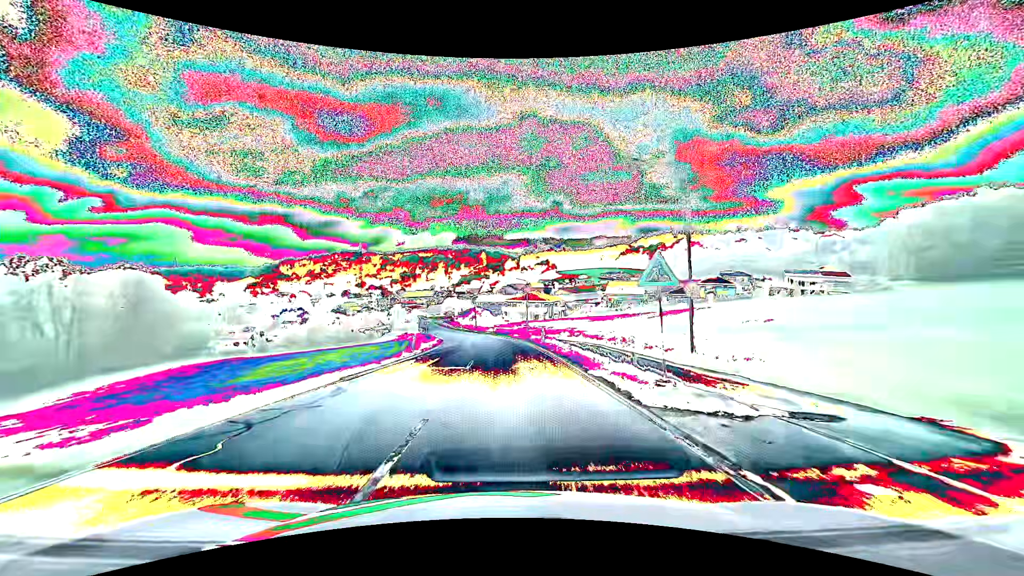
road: secondary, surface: asphalt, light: Day
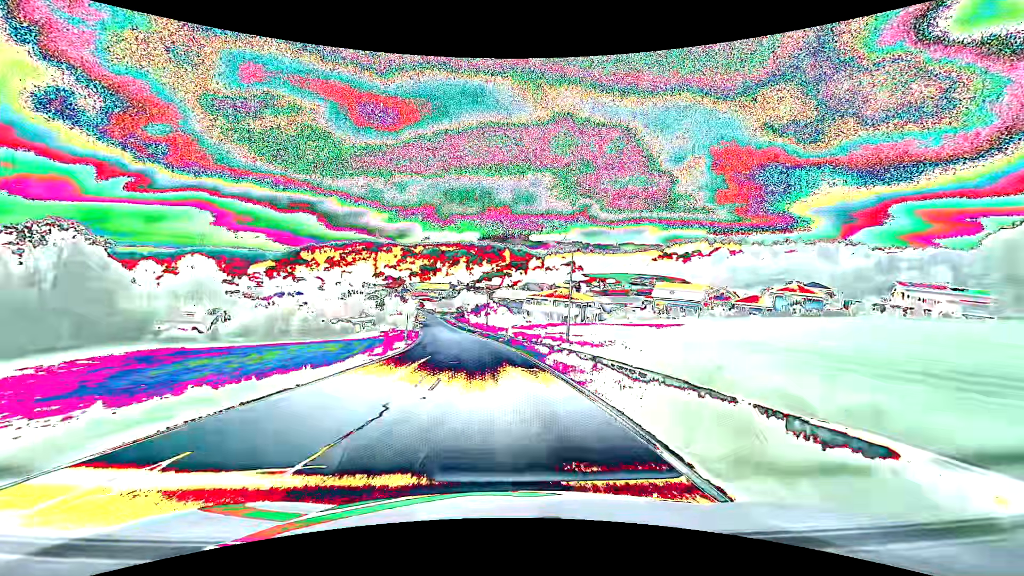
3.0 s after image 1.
(-0.2, +29.8) m; -2°
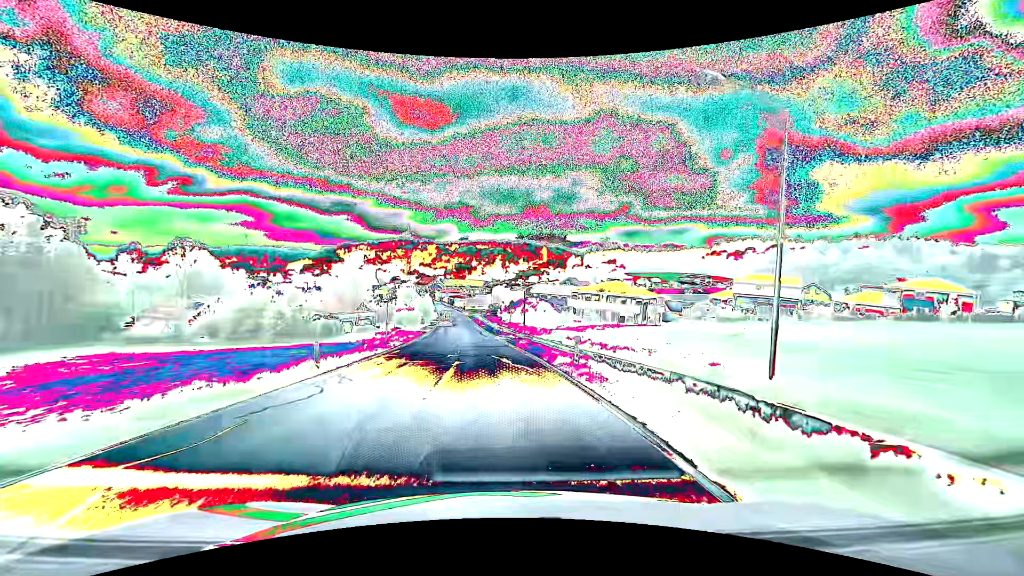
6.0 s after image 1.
(-0.9, +24.5) m; -4°
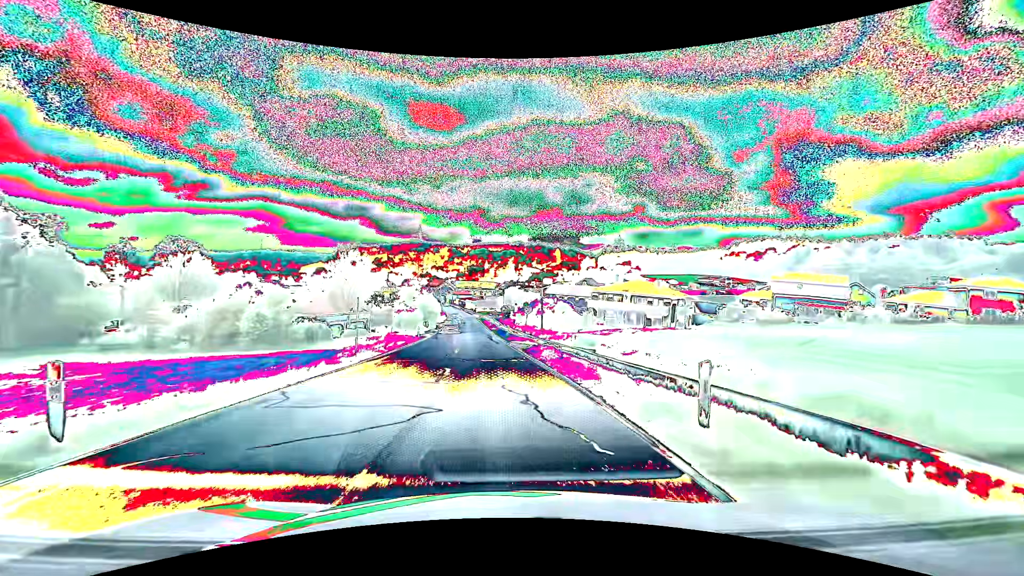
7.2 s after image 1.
(-0.1, +9.2) m; -2°
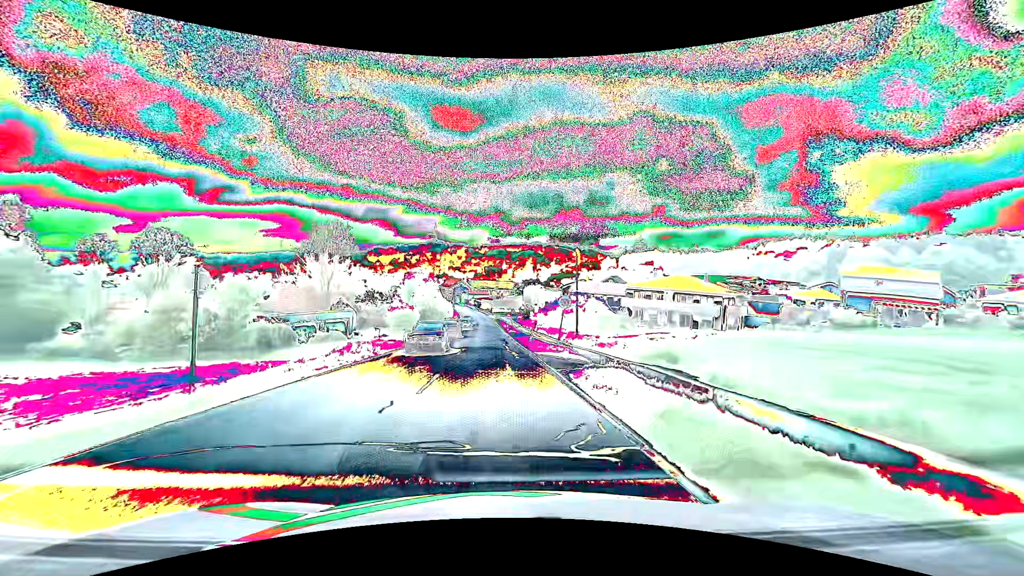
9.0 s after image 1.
(-0.2, +13.6) m; -2°
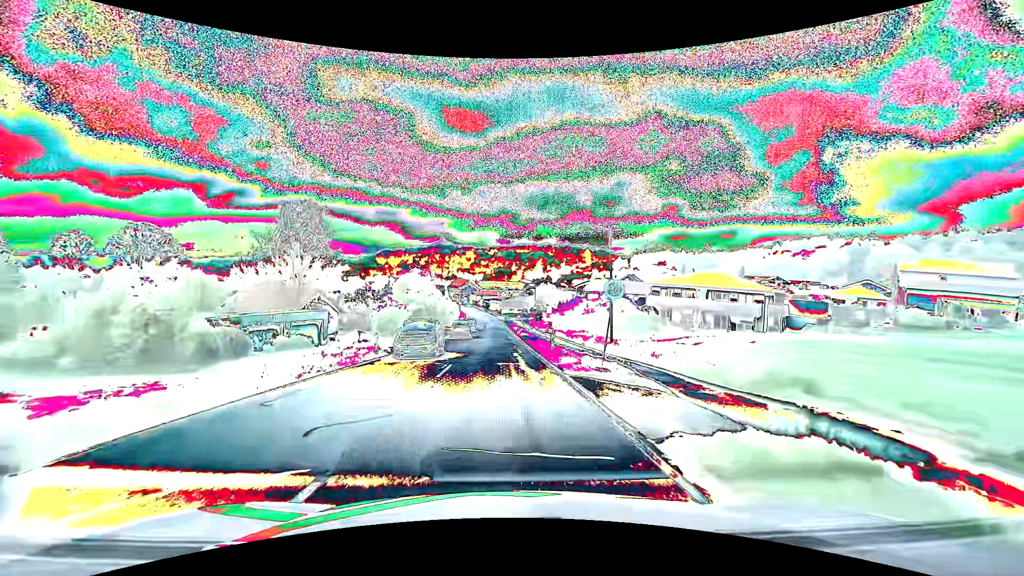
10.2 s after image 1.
(-0.1, +9.0) m; -1°
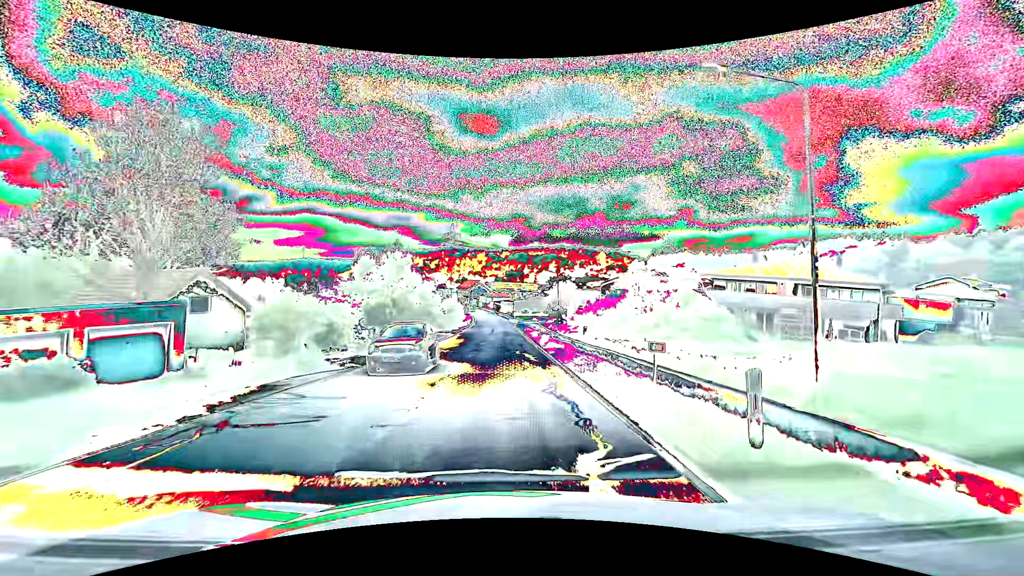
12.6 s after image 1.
(-0.3, +18.0) m; -1°
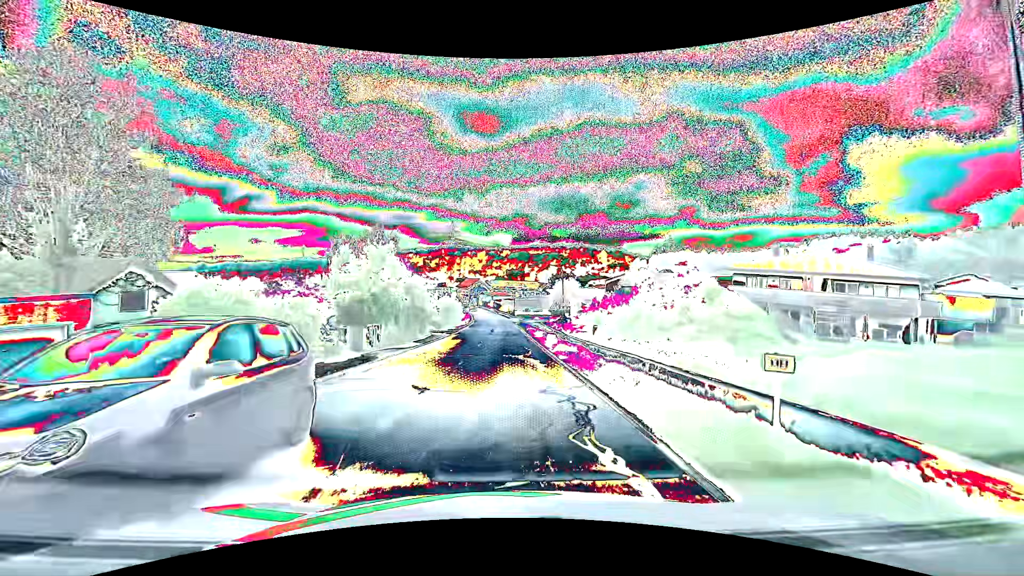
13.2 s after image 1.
(0.0, +4.5) m; 0°
(0, +10) (0, +20) (0, +30) (0, +40) (0, +50) (-1, +60) (-1, +70) (-1, +80) (-2, +90) (-3, +100) m
